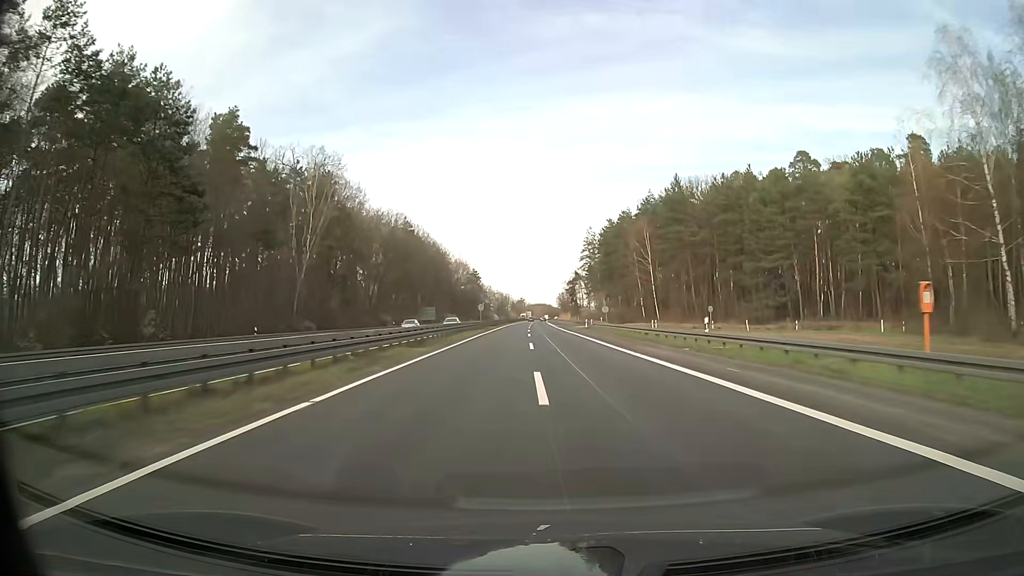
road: trunk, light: Day
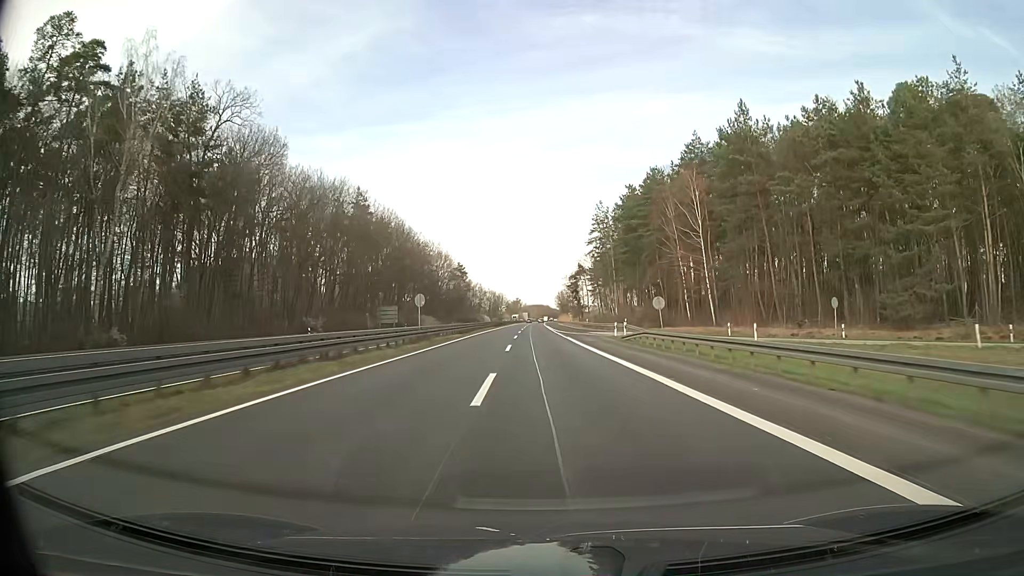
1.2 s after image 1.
(+0.1, +36.1) m; 0°
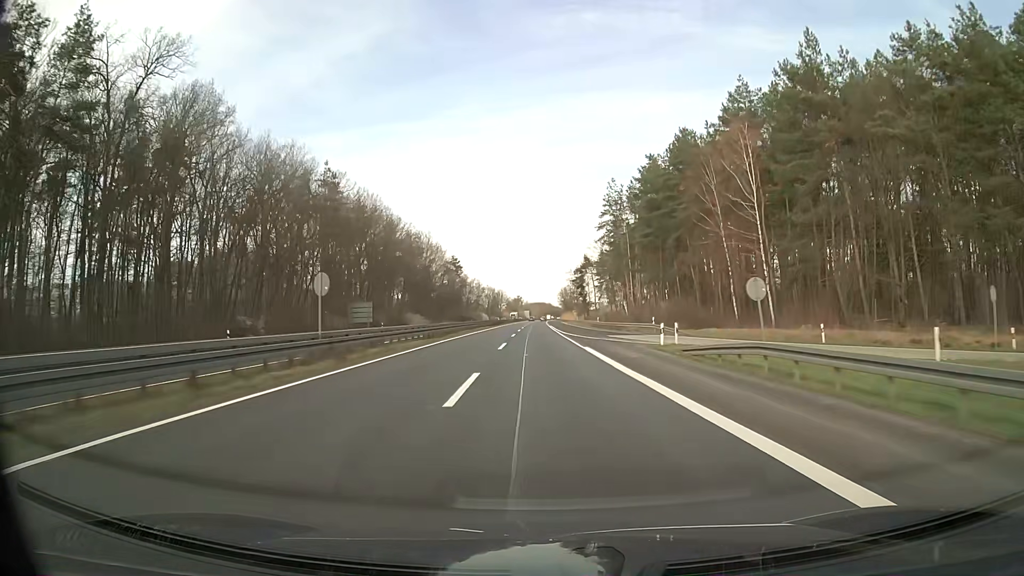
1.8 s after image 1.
(-0.1, +18.1) m; 0°
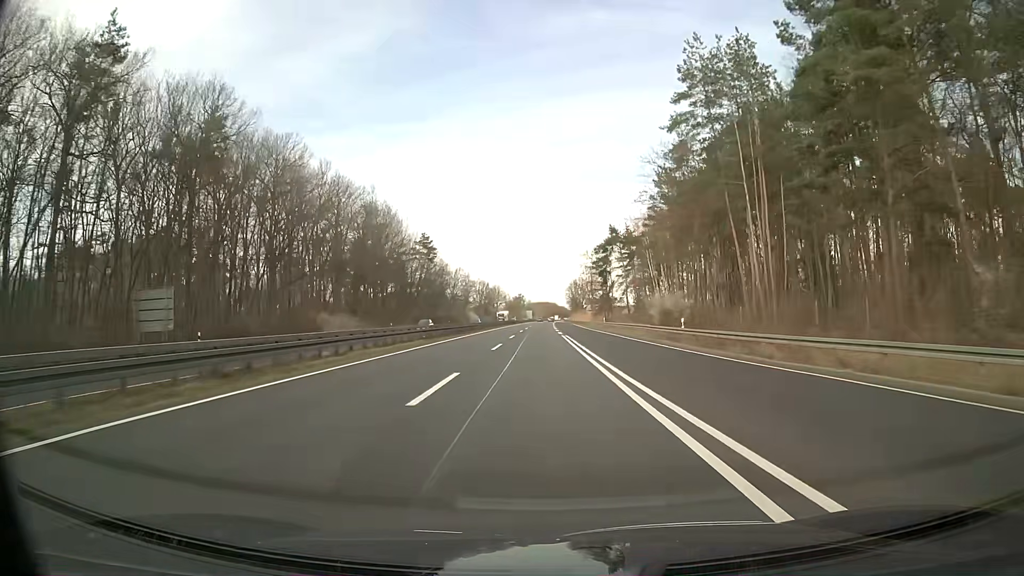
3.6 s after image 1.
(-0.2, +54.2) m; 0°
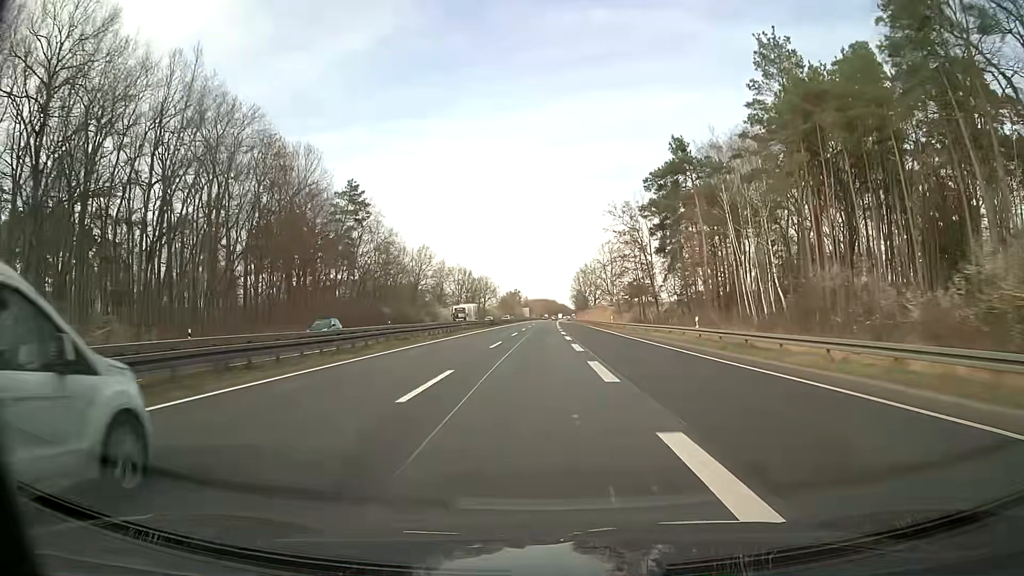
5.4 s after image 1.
(+0.2, +54.2) m; 0°
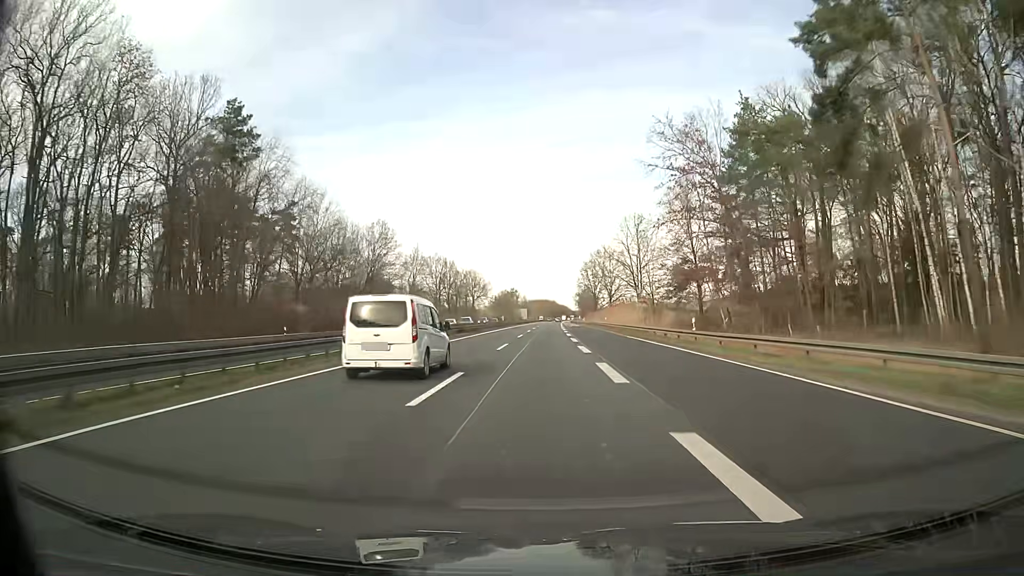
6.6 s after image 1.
(-0.1, +36.1) m; 0°
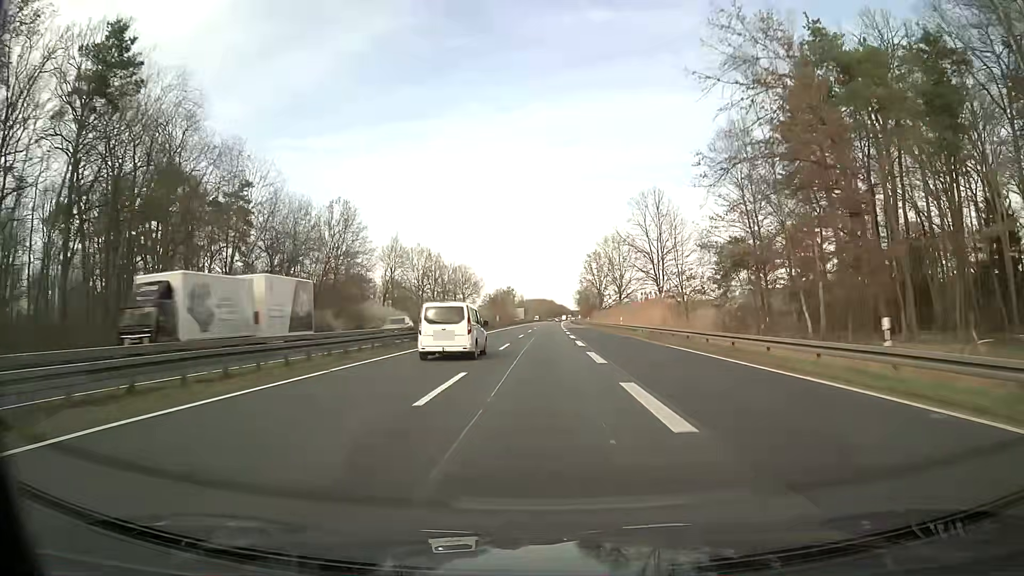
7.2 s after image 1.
(+0.1, +18.1) m; 0°
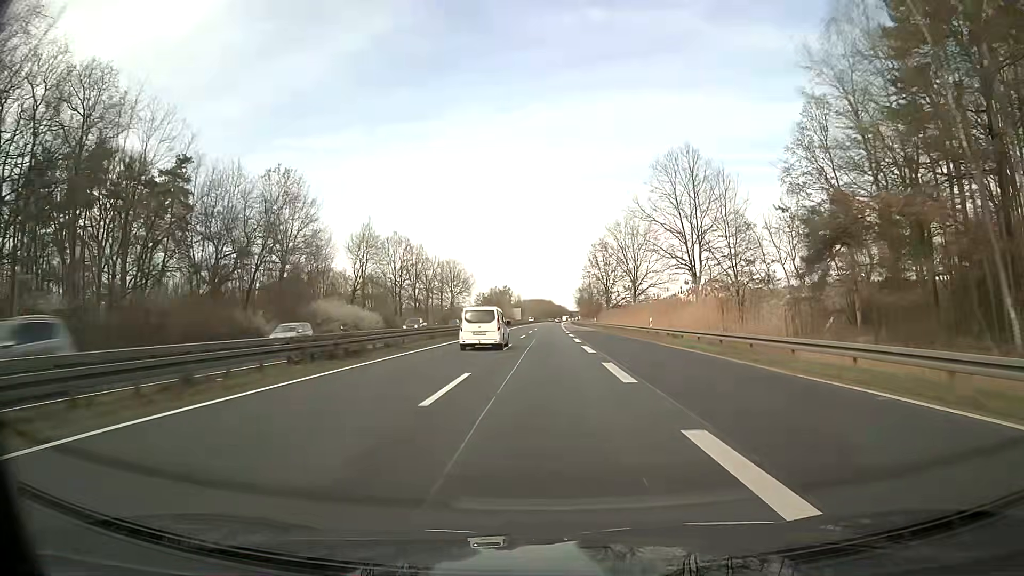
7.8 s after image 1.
(0.0, +18.1) m; 0°
(0, +10) (0, +20) (0, +30) (0, +40) (0, +50) (0, +60) (0, +70) (+1, +80) (+1, +90) (+1, +100) m
